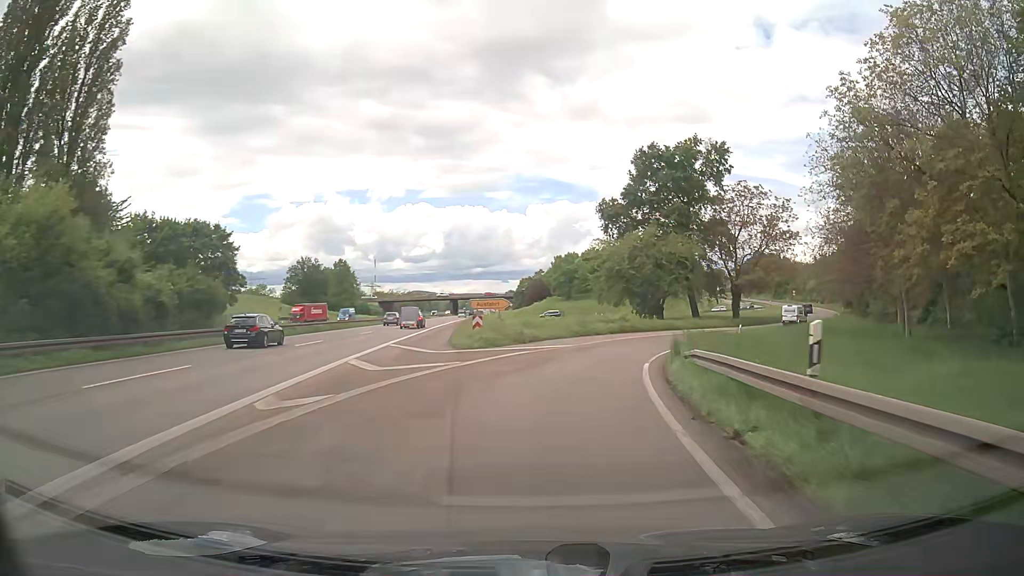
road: trunk_link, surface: asphalt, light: Day
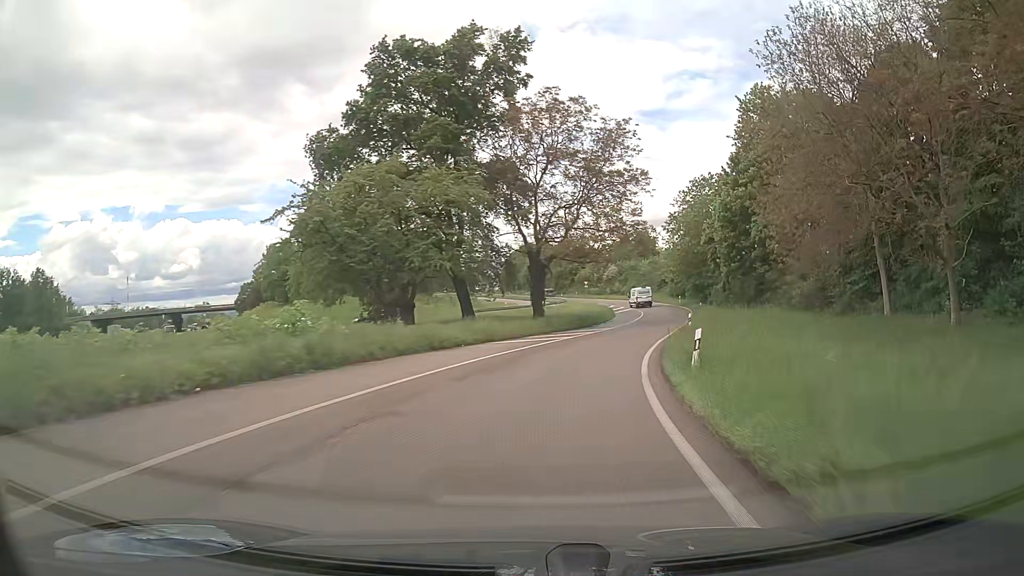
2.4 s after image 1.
(+7.5, +37.0) m; +22°
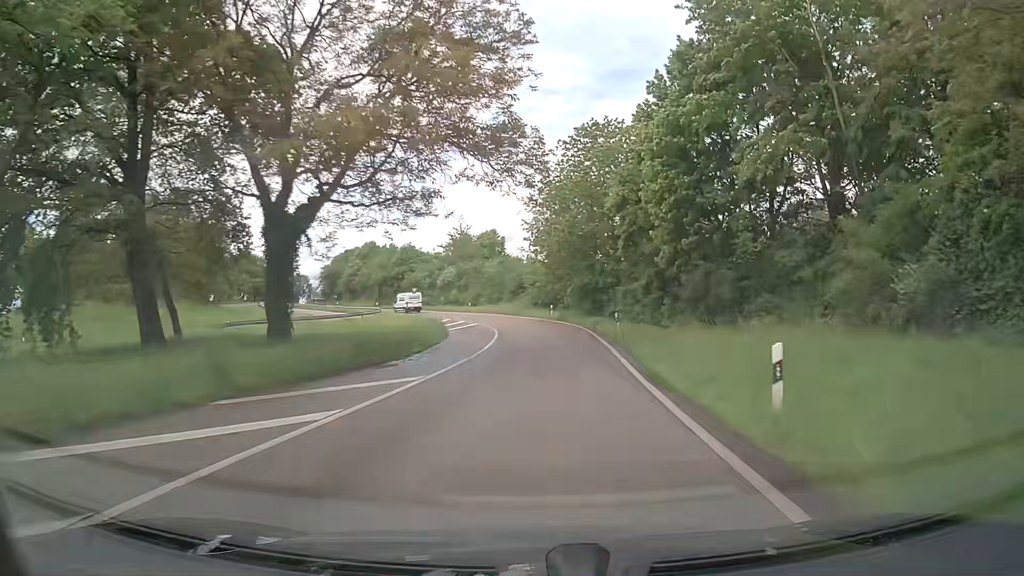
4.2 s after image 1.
(+3.8, +29.9) m; +14°
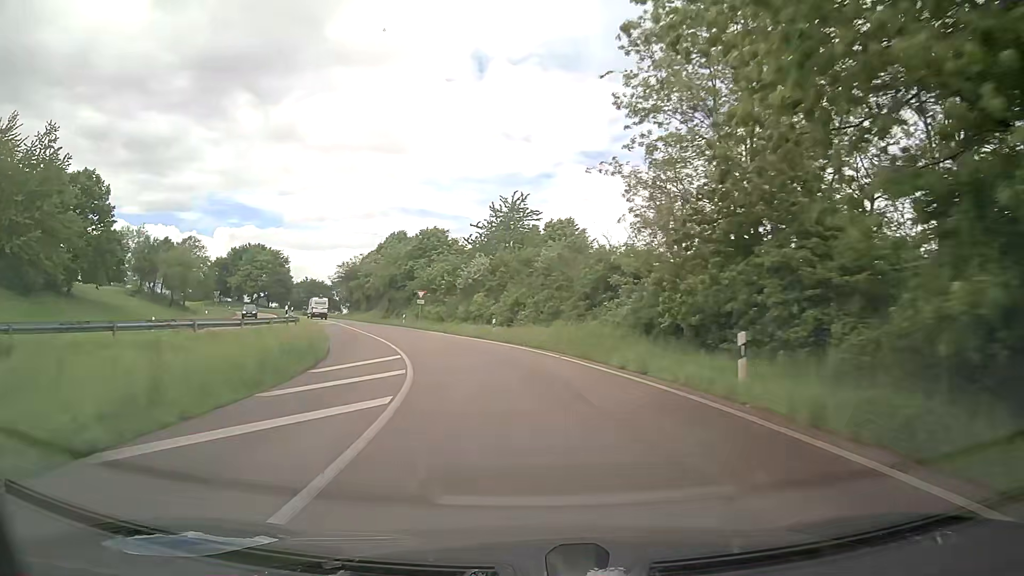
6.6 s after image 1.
(+0.3, +42.4) m; -6°
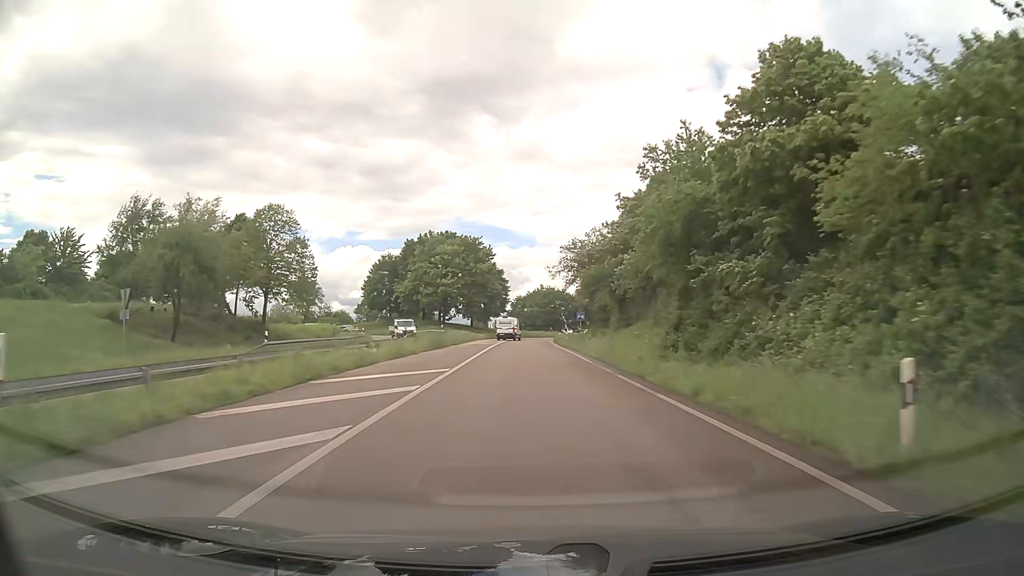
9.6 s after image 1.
(-12.0, +52.3) m; -22°
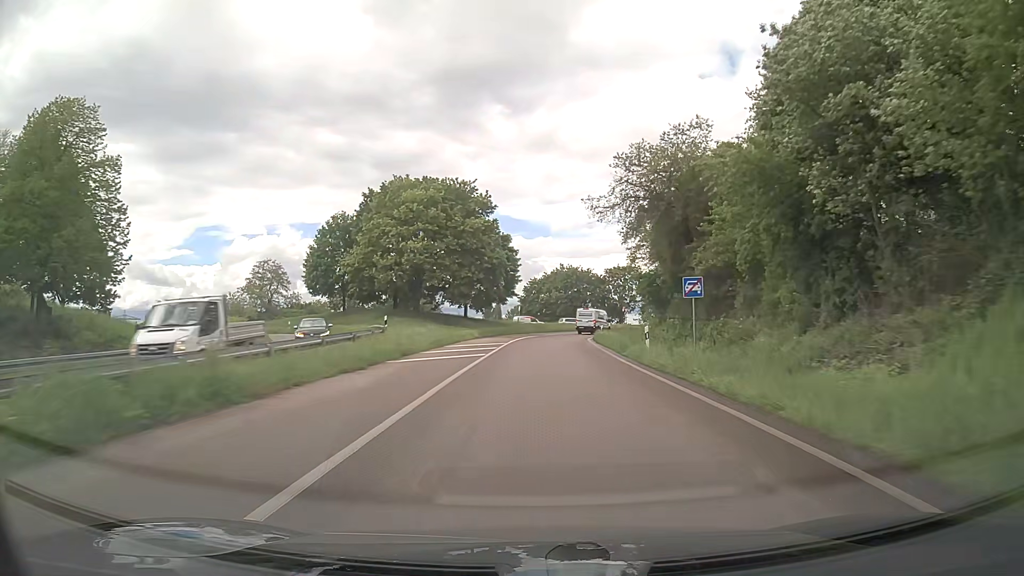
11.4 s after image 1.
(-0.7, +32.1) m; -2°
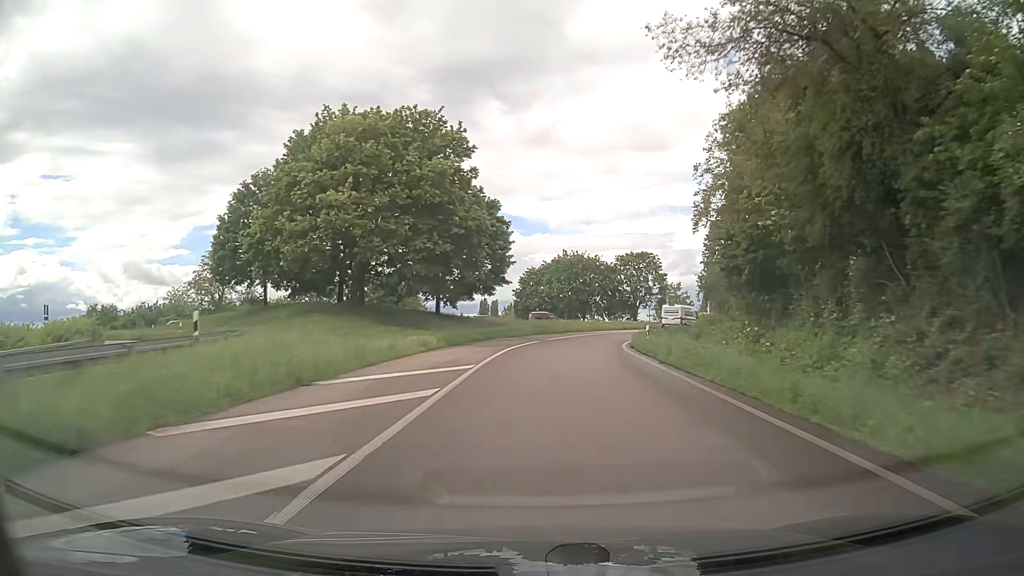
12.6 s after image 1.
(+0.1, +20.0) m; 0°
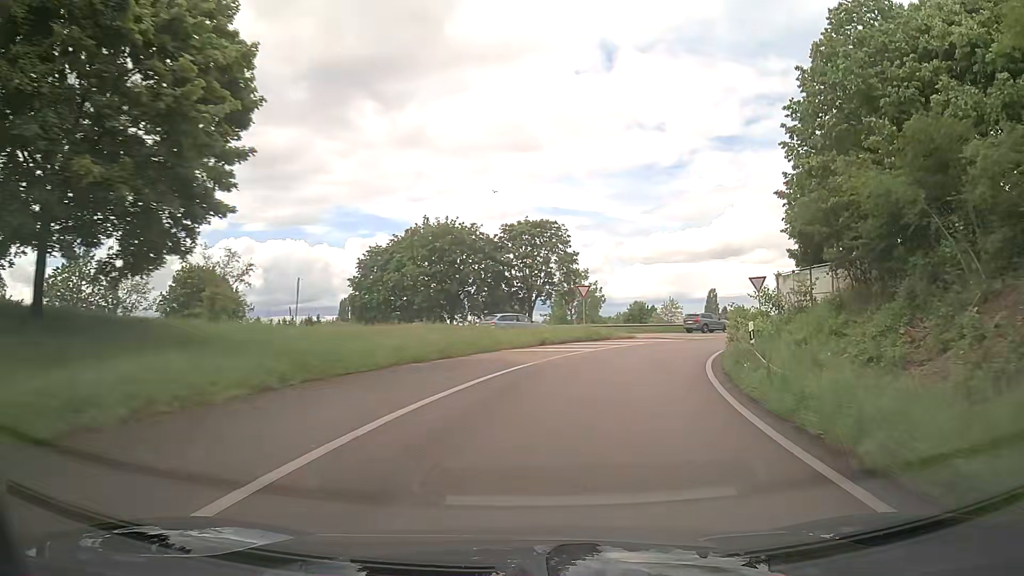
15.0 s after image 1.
(+2.3, +36.3) m; +11°
(+1, +10) (+2, +20) (+6, +29) (+11, +38) (+17, +46) (+24, +52) (+32, +58) (+41, +64) (+49, +70) (+57, +75) m
